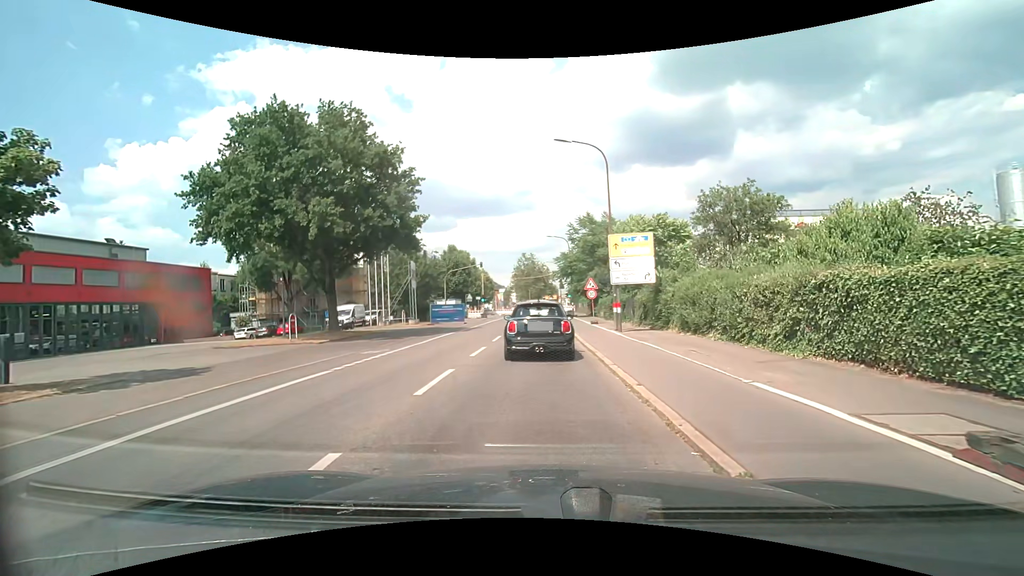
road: secondary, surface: asphalt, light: Day
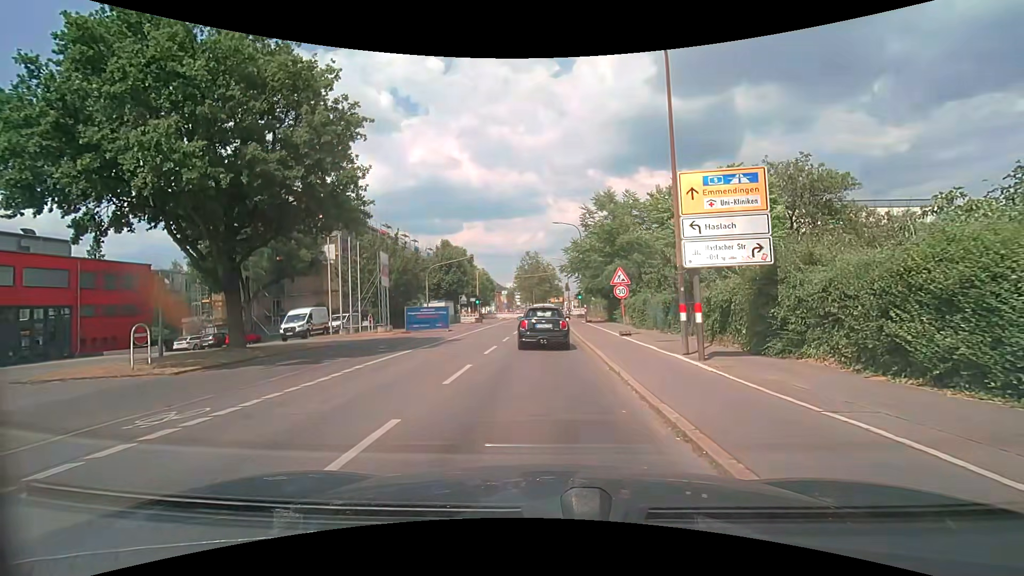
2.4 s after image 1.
(-0.1, +10.4) m; -1°
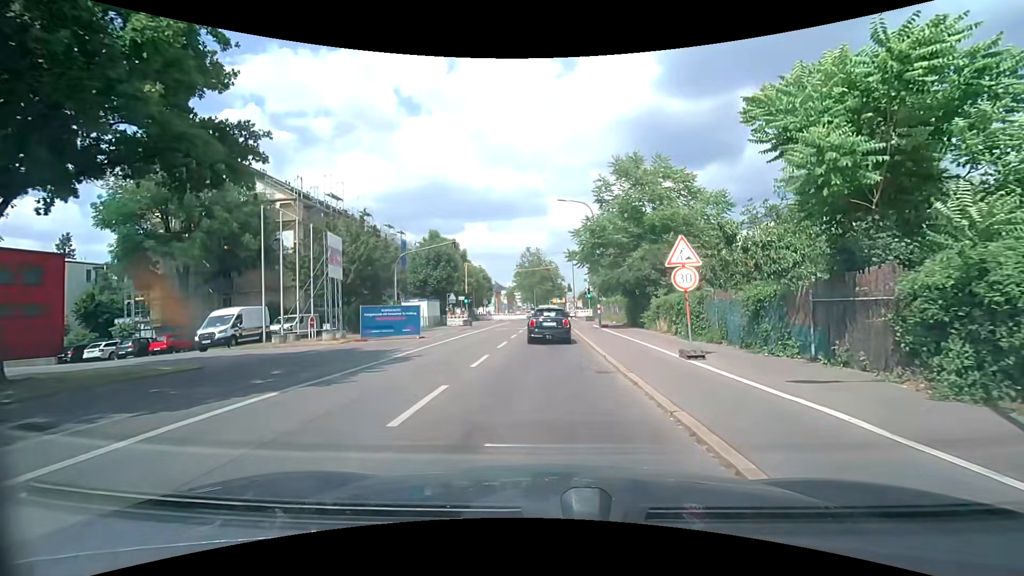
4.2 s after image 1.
(-0.1, +9.6) m; -1°
